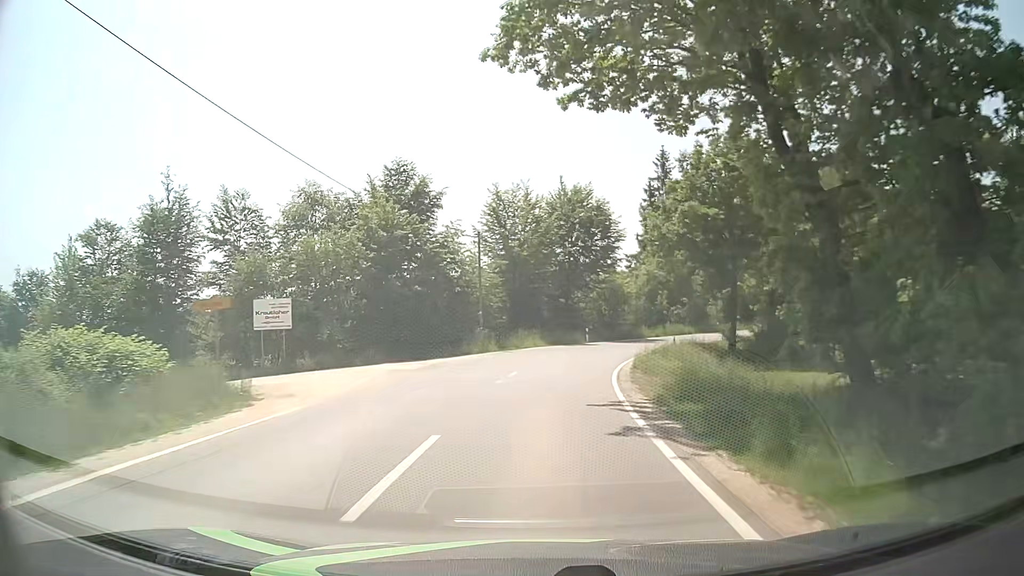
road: tertiary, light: Day
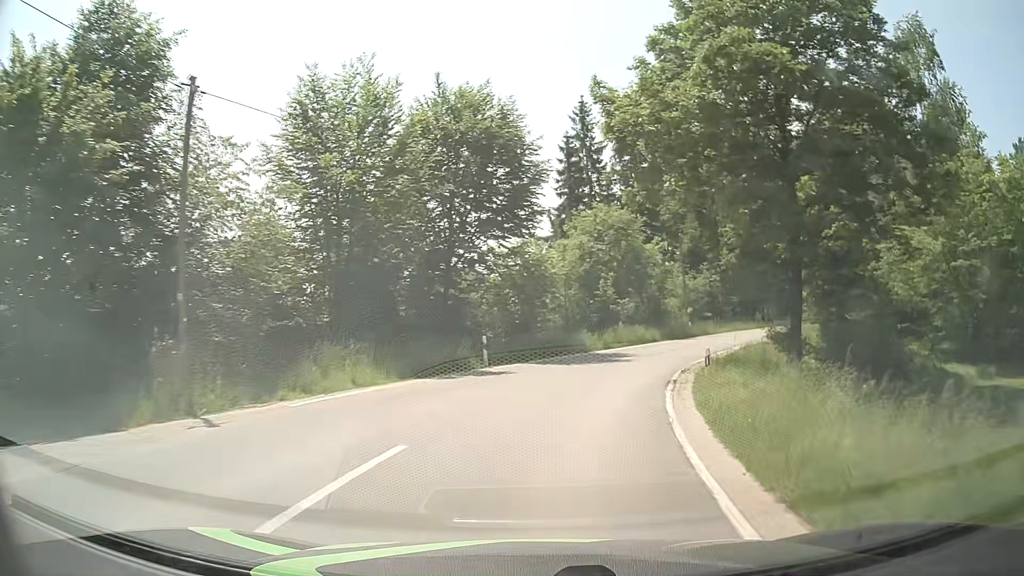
(+1.7, +24.5) m; +9°
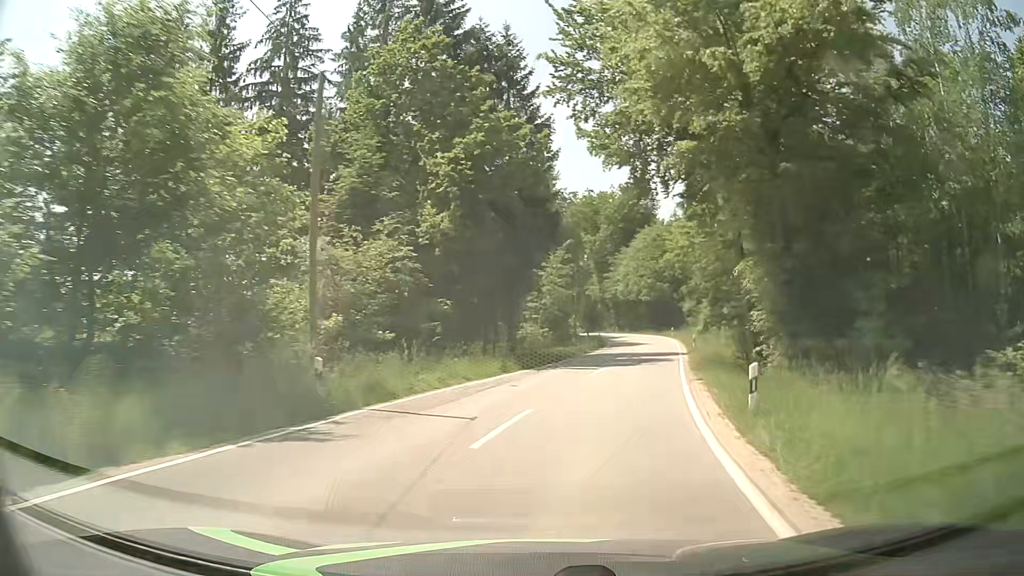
(+6.9, +30.7) m; +28°
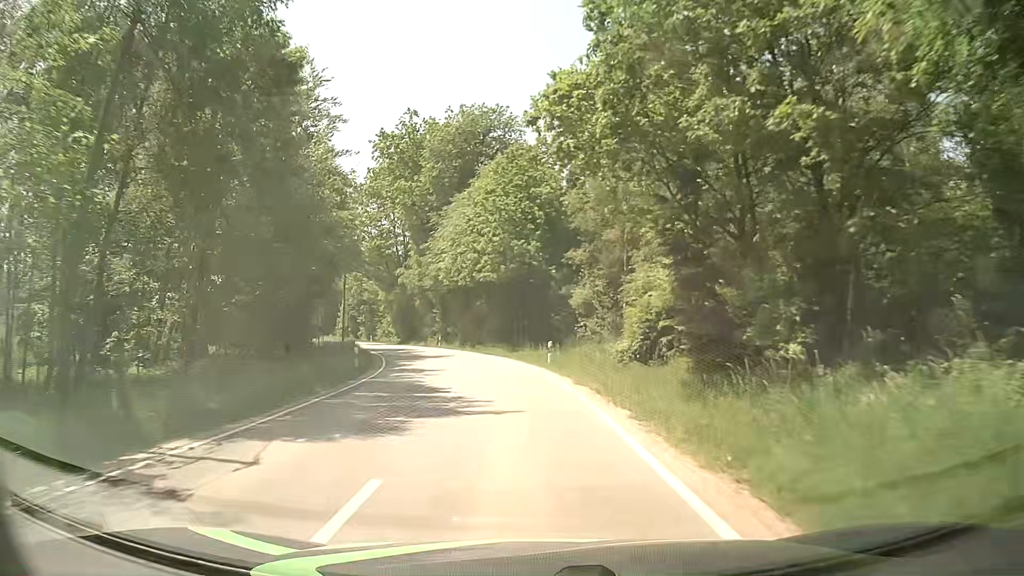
(+7.3, +42.4) m; +12°
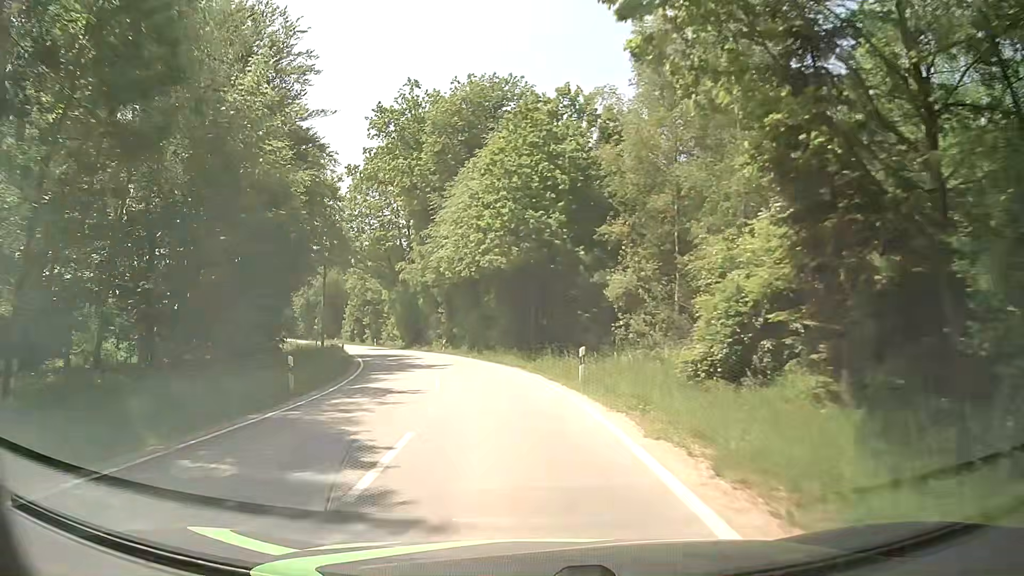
(0.0, +8.9) m; -1°
(0, +10) (-1, +20) (-3, +30) (-6, +39) (-9, +49) (-12, +58) (-16, +68) (-19, +77) (-23, +86) (-28, +95) m
